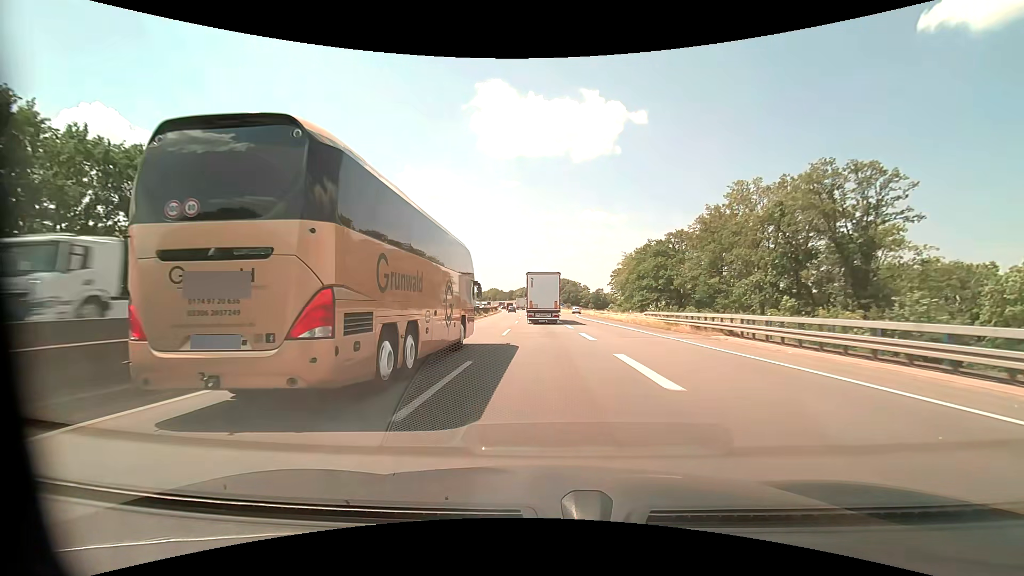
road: motorway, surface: asphalt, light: Day
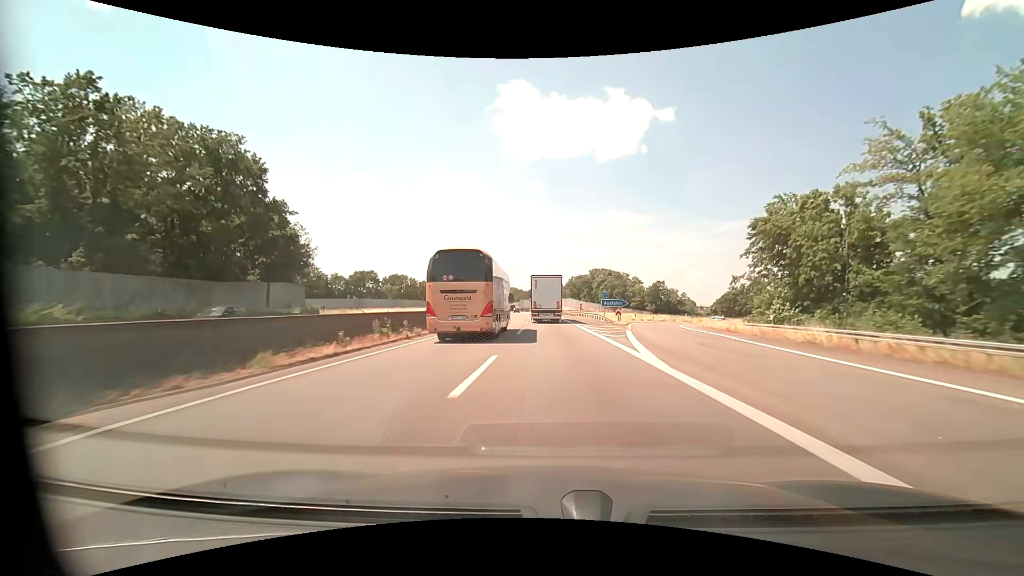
(-2.0, +70.5) m; -3°
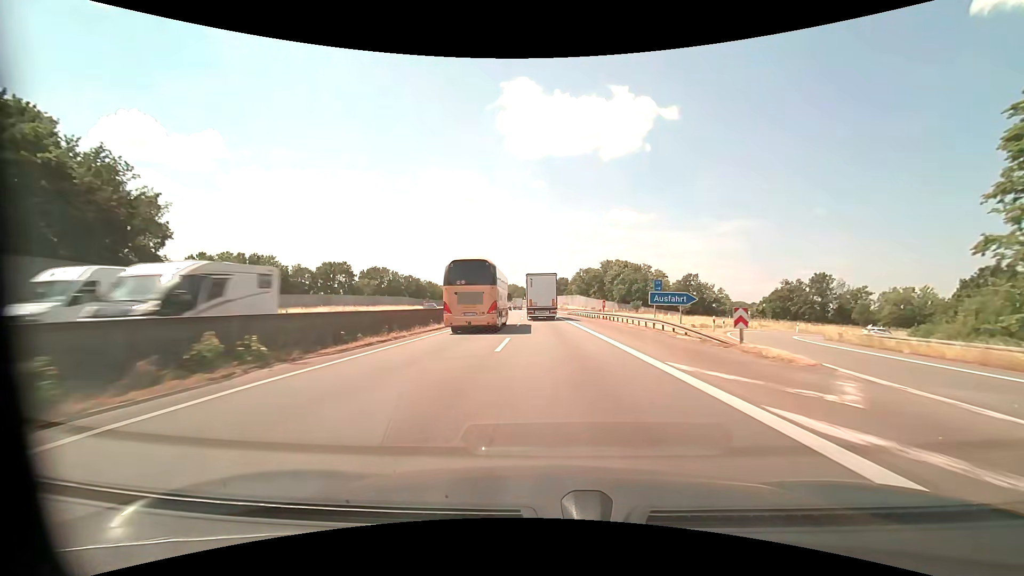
(-0.1, +28.7) m; 0°
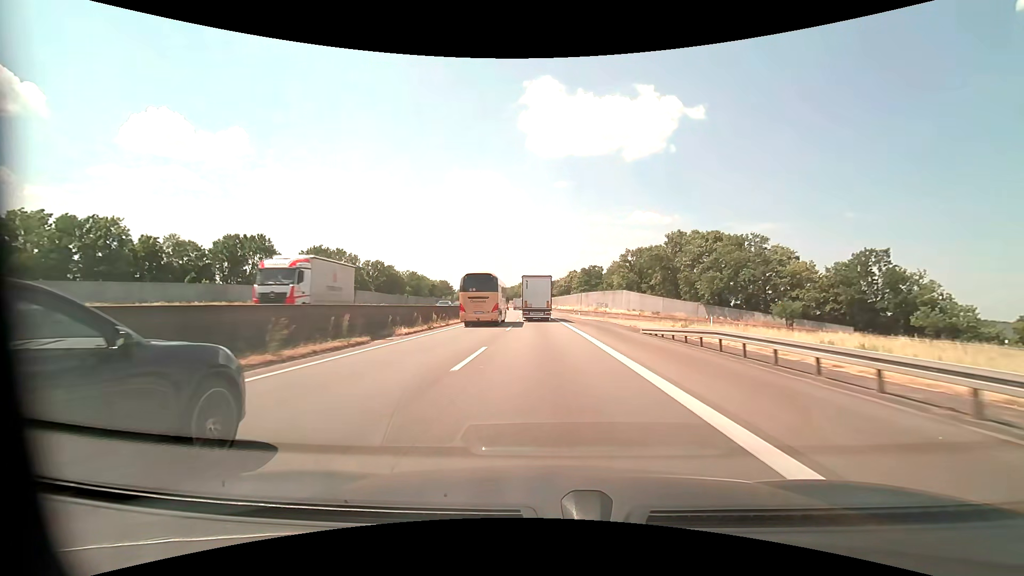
(-0.5, +57.9) m; -2°
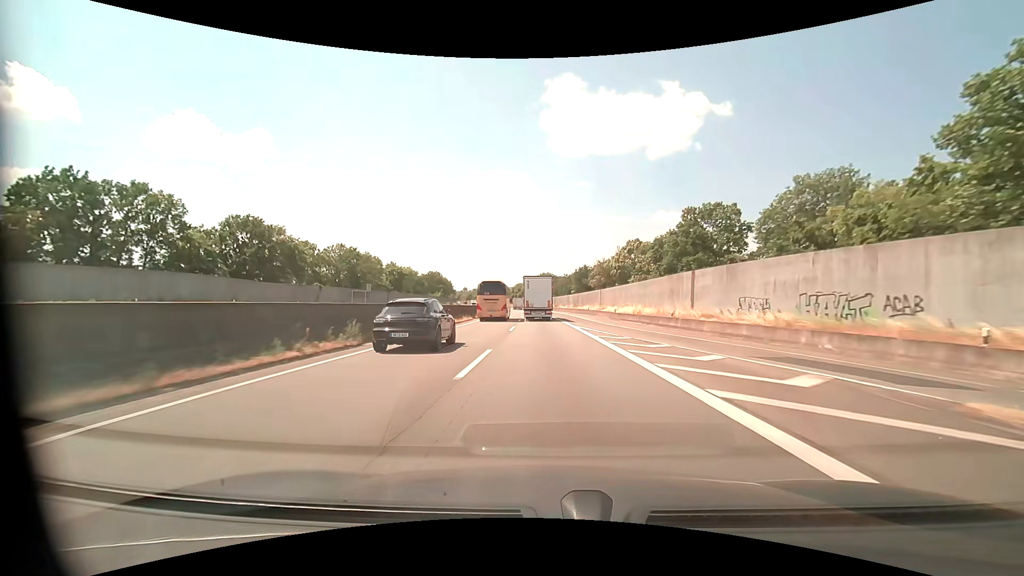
(-2.1, +73.1) m; -3°
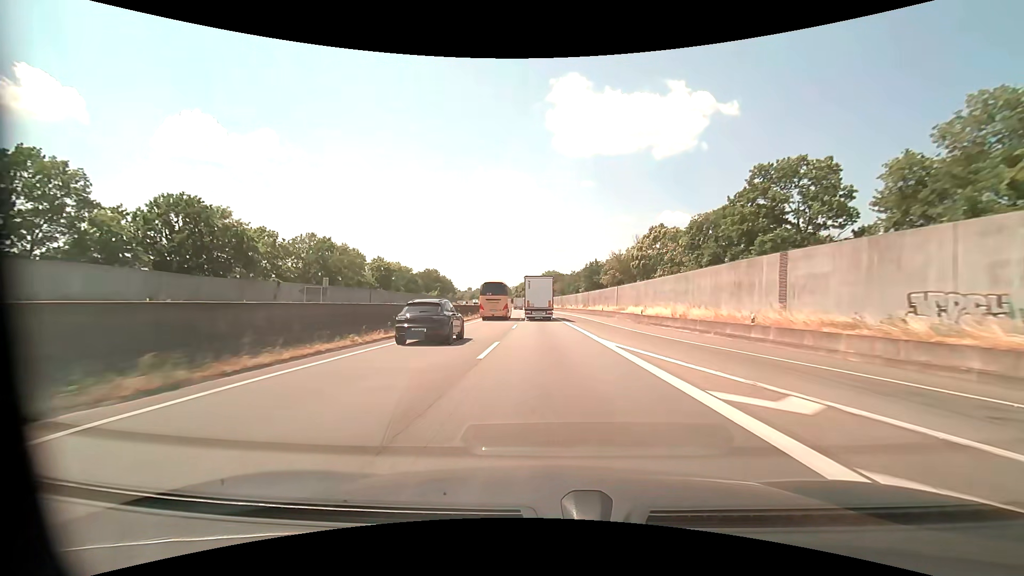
(0.0, +14.7) m; 0°
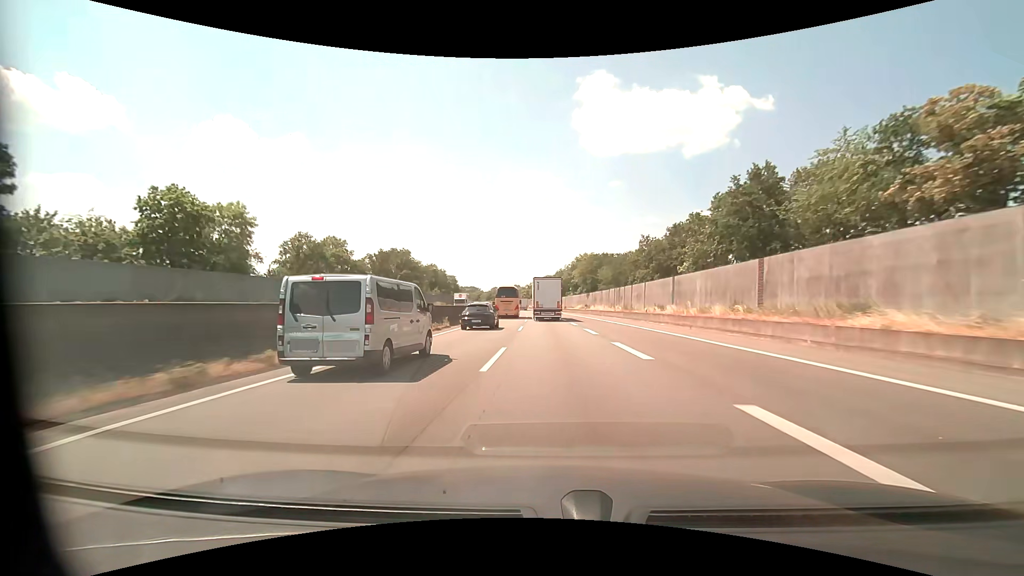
(-1.9, +74.3) m; -3°
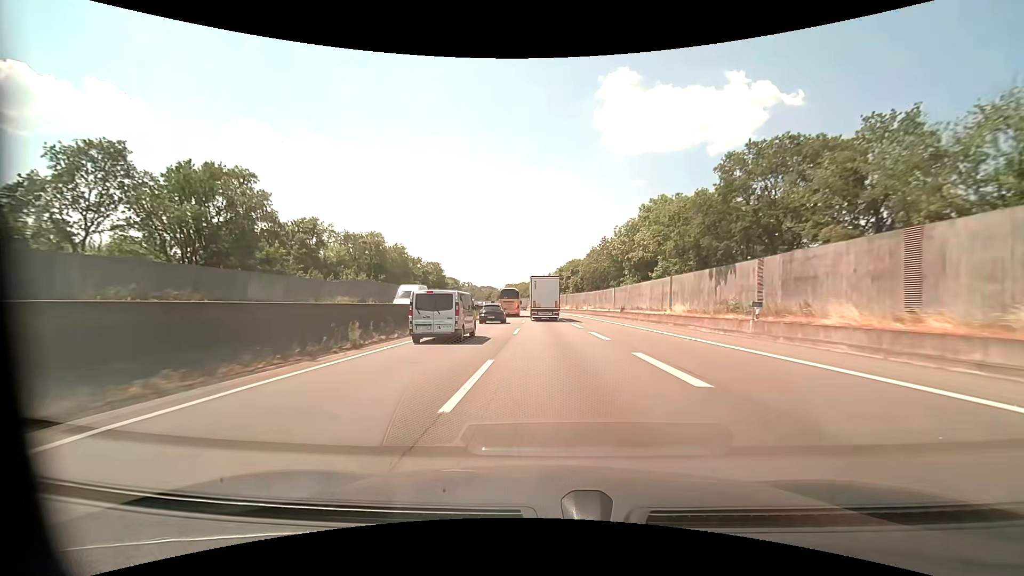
(-1.4, +76.0) m; -2°
(0, +10) (0, +20) (0, +30) (-1, +40) (-1, +50) (-1, +60) (-2, +70) (-2, +80) (-2, +90) (-3, +100) m
